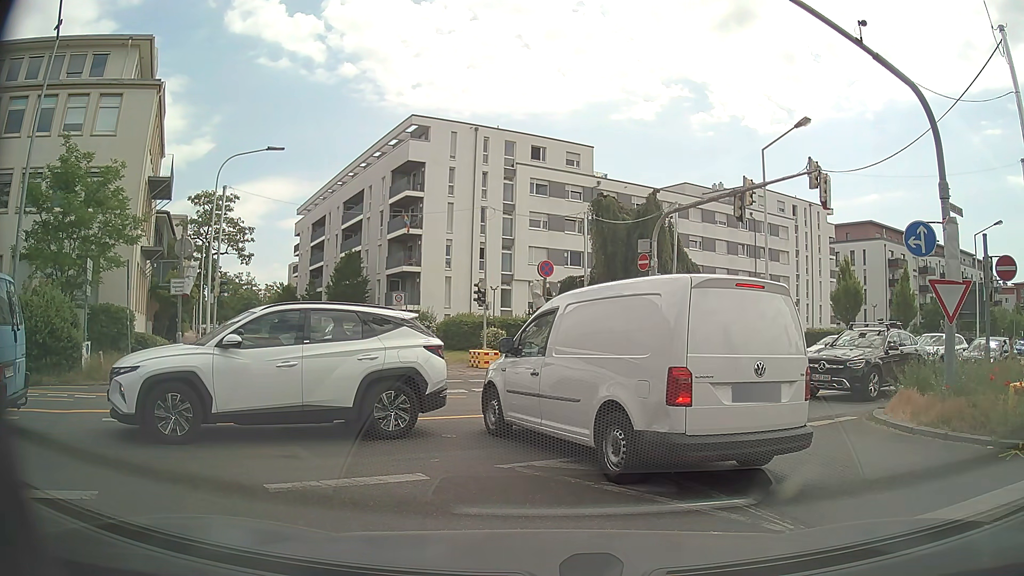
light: Day
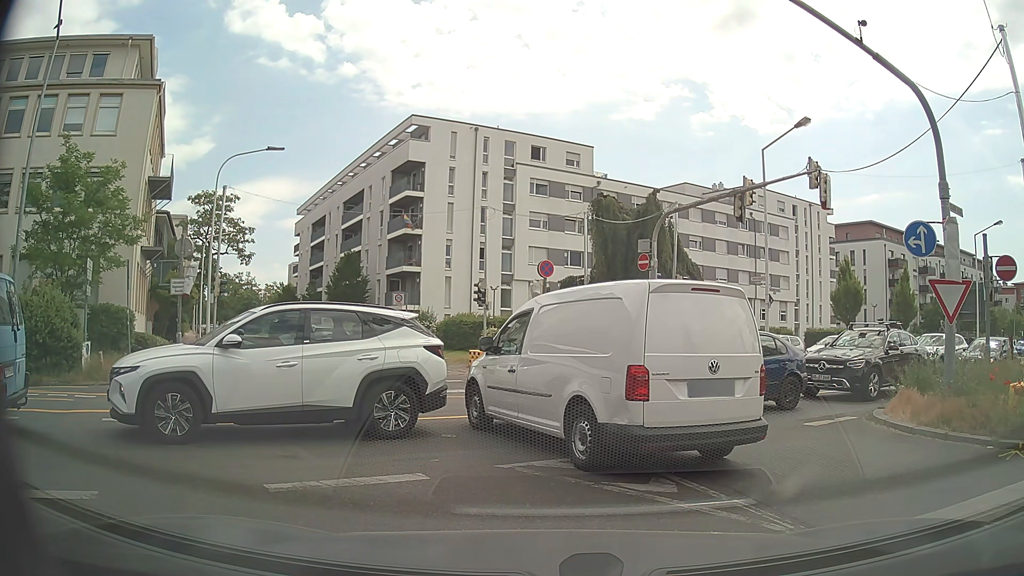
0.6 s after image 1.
(0.0, 0.0) m; 0°
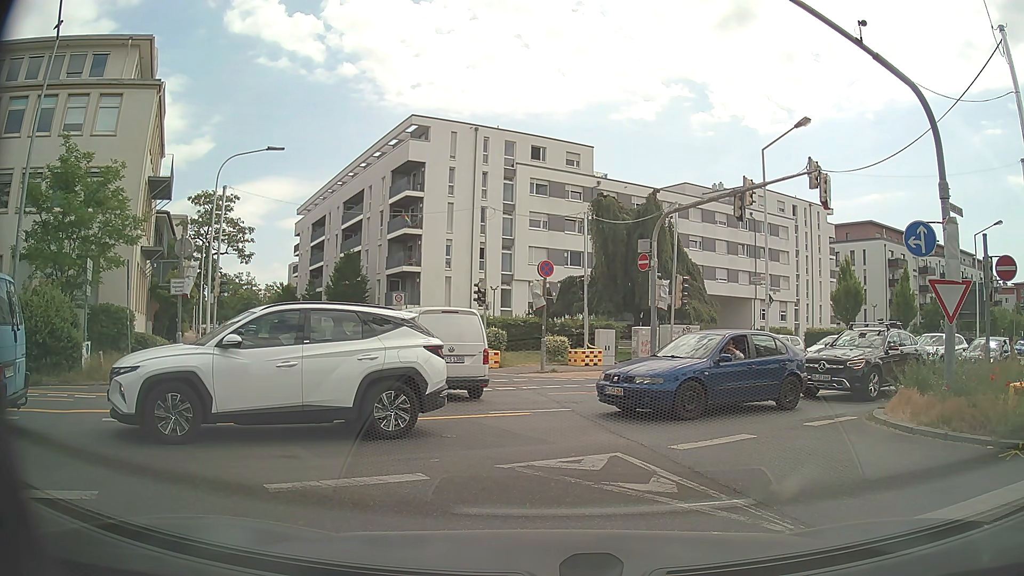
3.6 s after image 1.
(0.0, 0.0) m; 0°
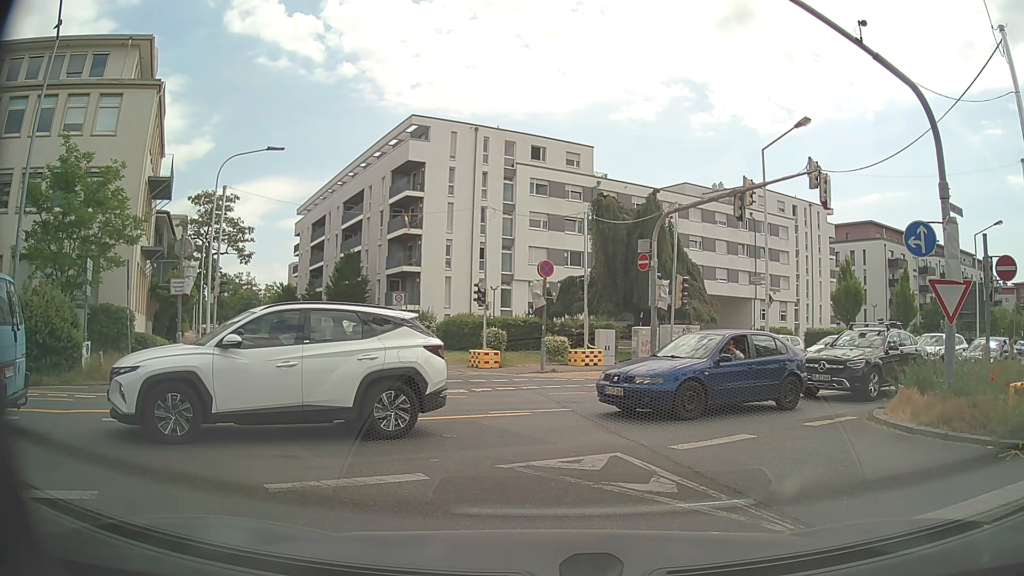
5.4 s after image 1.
(0.0, 0.0) m; 0°
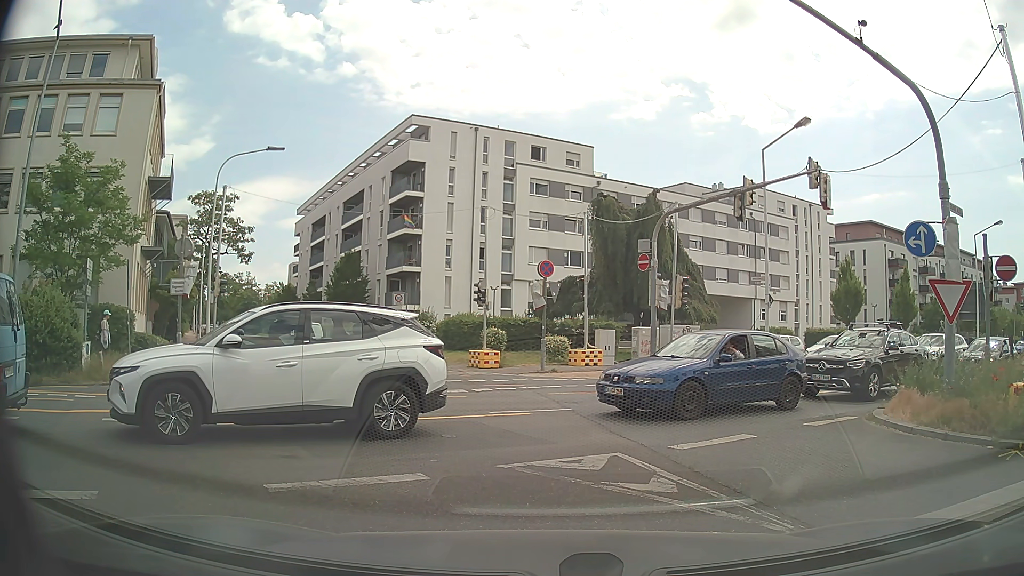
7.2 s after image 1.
(0.0, 0.0) m; 0°
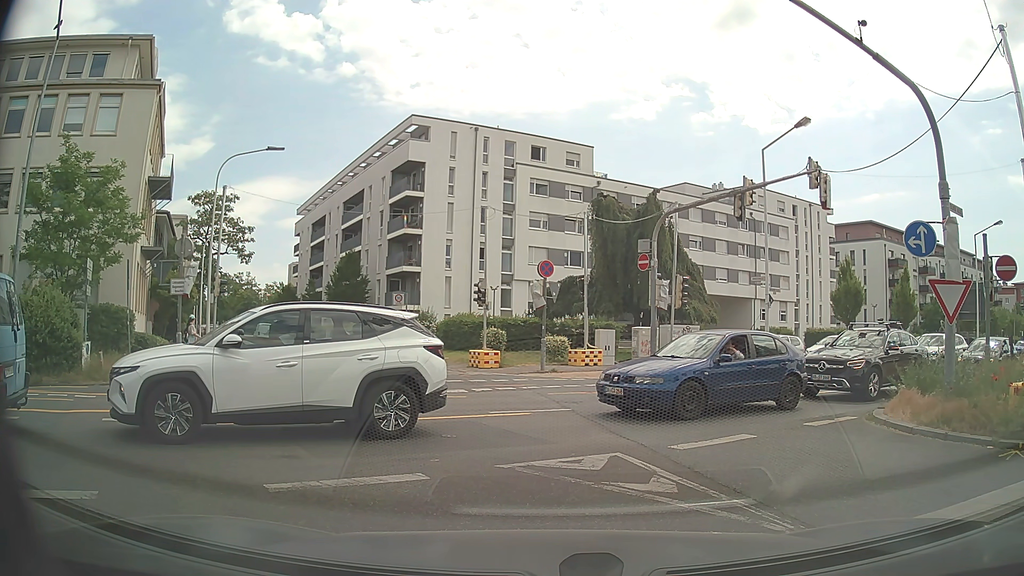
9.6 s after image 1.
(0.0, 0.0) m; 0°
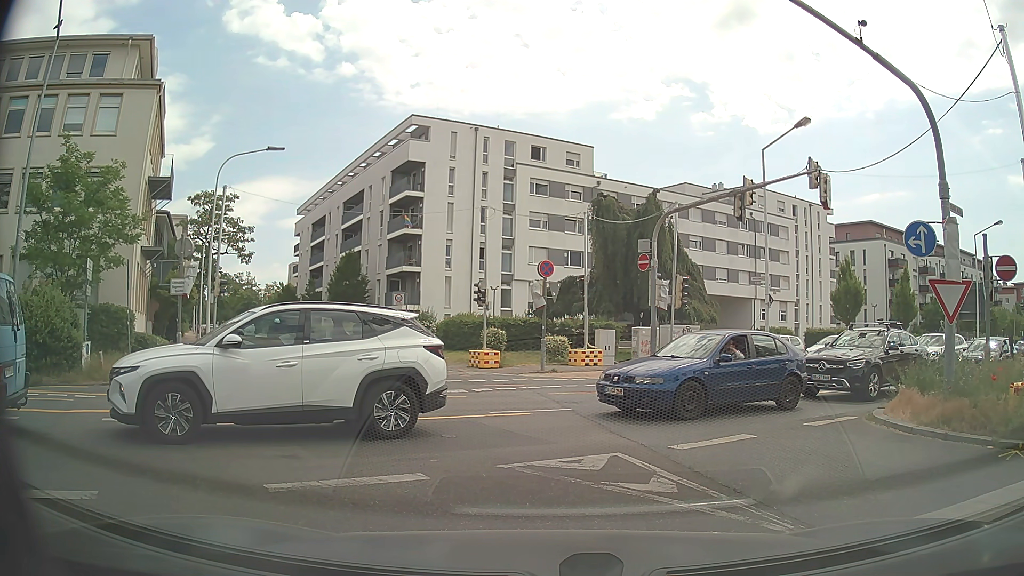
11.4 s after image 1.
(0.0, 0.0) m; 0°
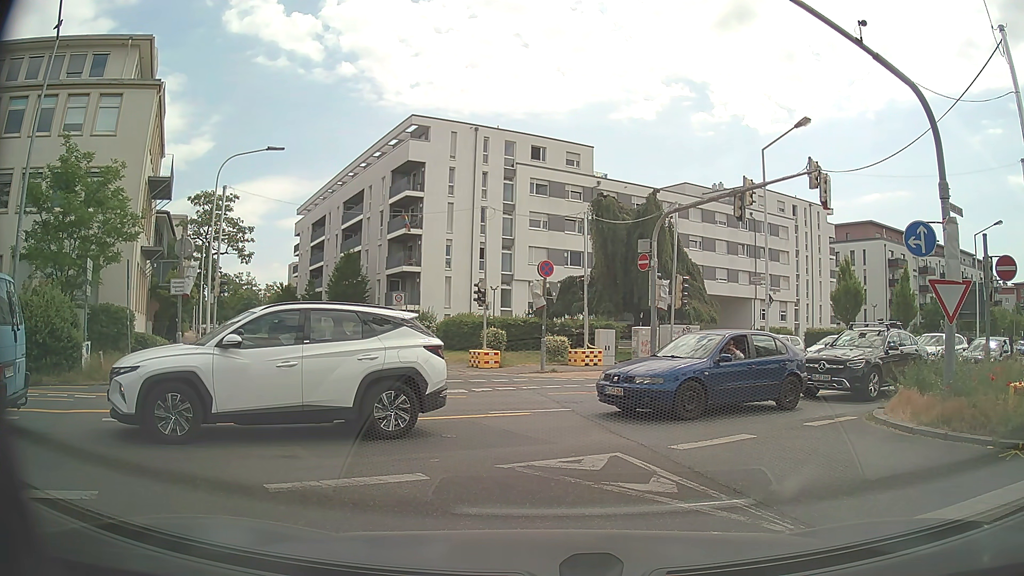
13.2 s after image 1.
(0.0, 0.0) m; 0°
